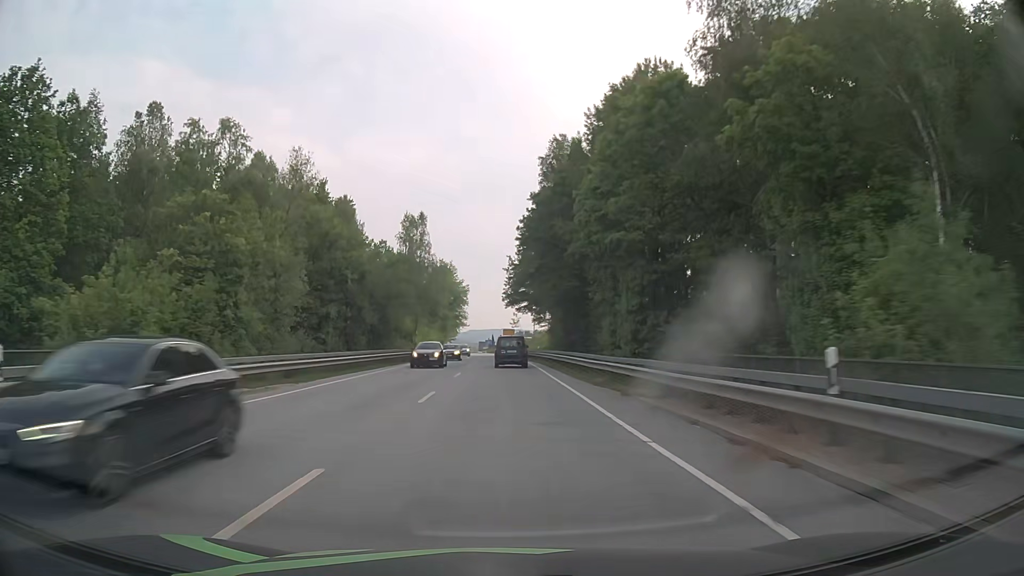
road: primary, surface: asphalt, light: Day
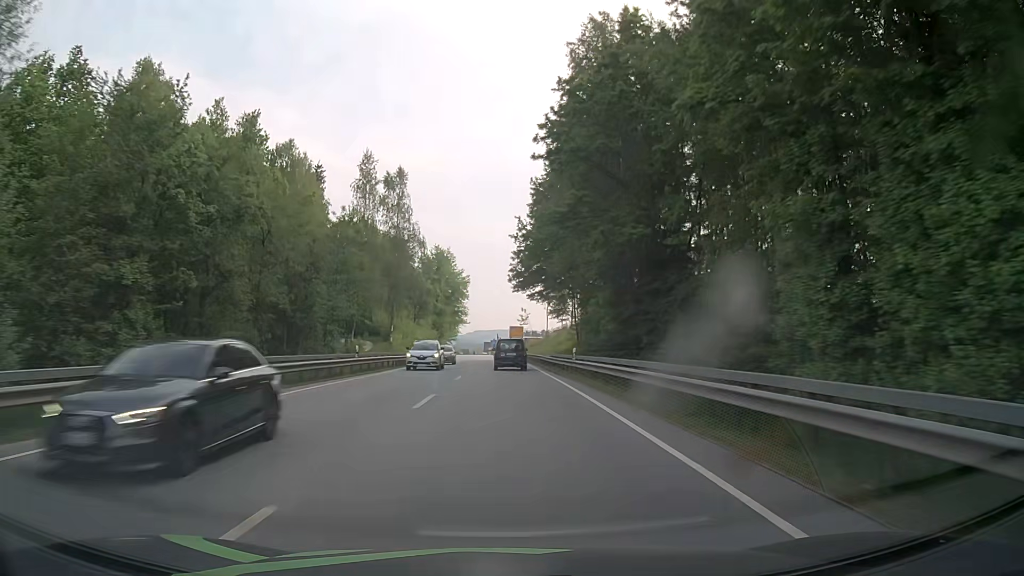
(-0.2, +25.9) m; 0°
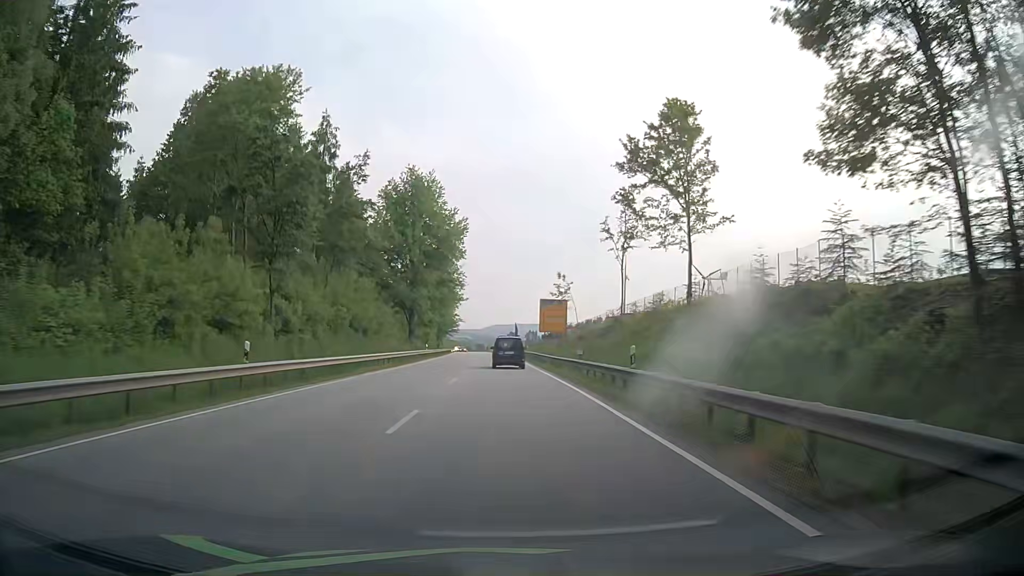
(-0.9, +64.6) m; -2°
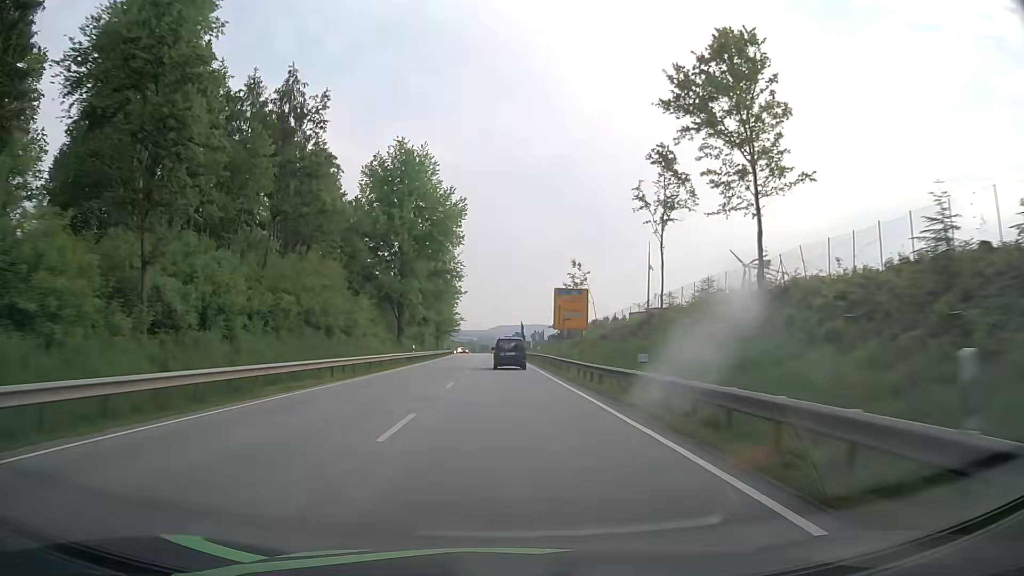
(0.0, +13.0) m; 0°
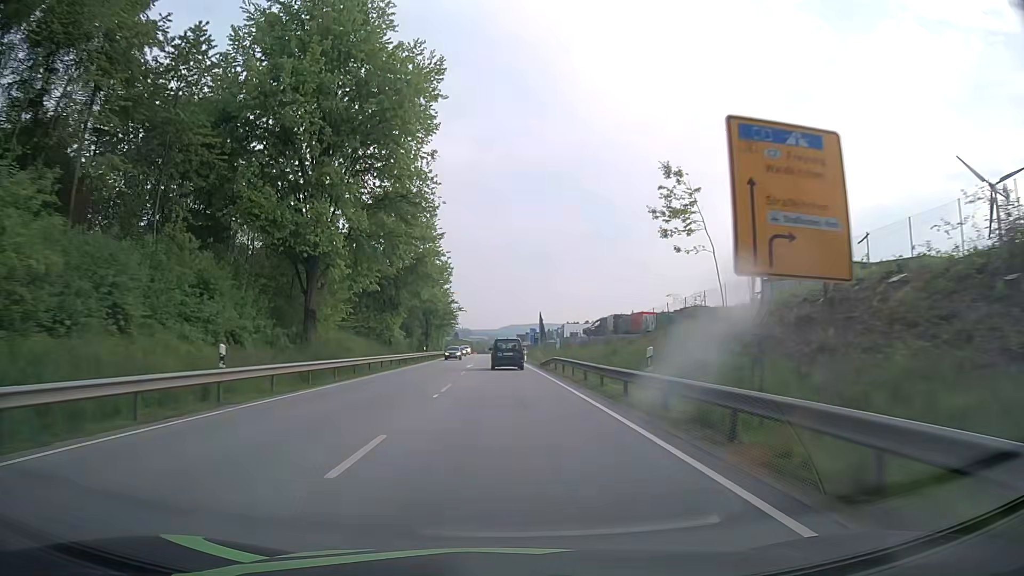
(-0.3, +39.0) m; -1°
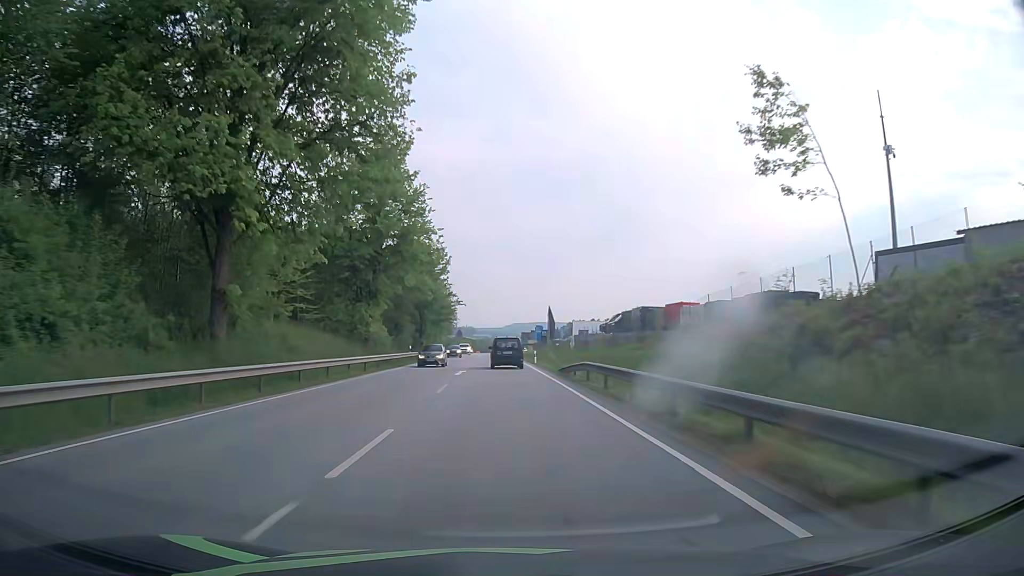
(0.0, +13.0) m; 0°
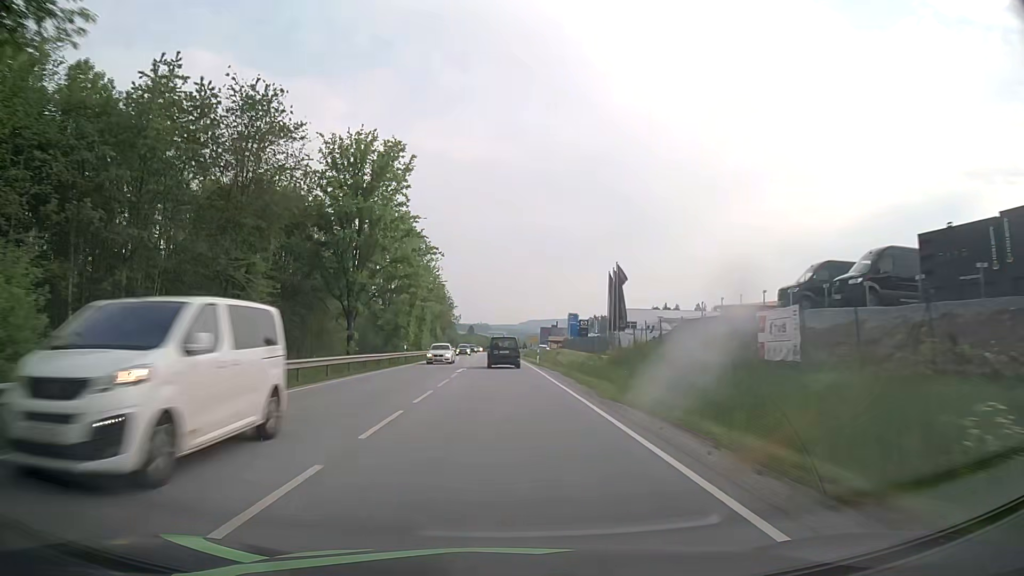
(-0.6, +52.1) m; -1°
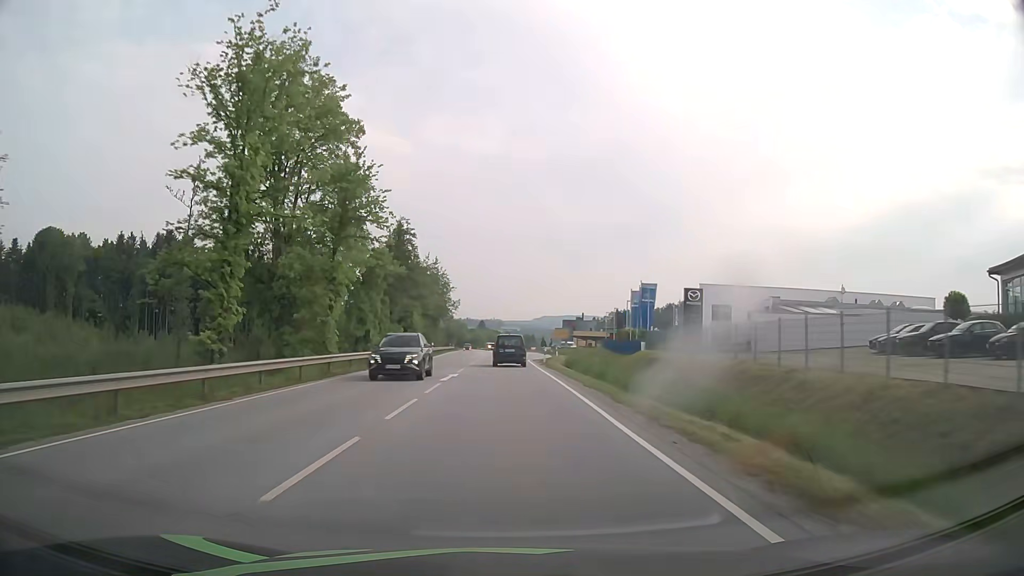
(-0.7, +52.0) m; -1°
(0, +10) (0, +20) (0, +30) (0, +40) (0, +50) (0, +60) (0, +70) (0, +80) (0, +90) (-1, +100) m
